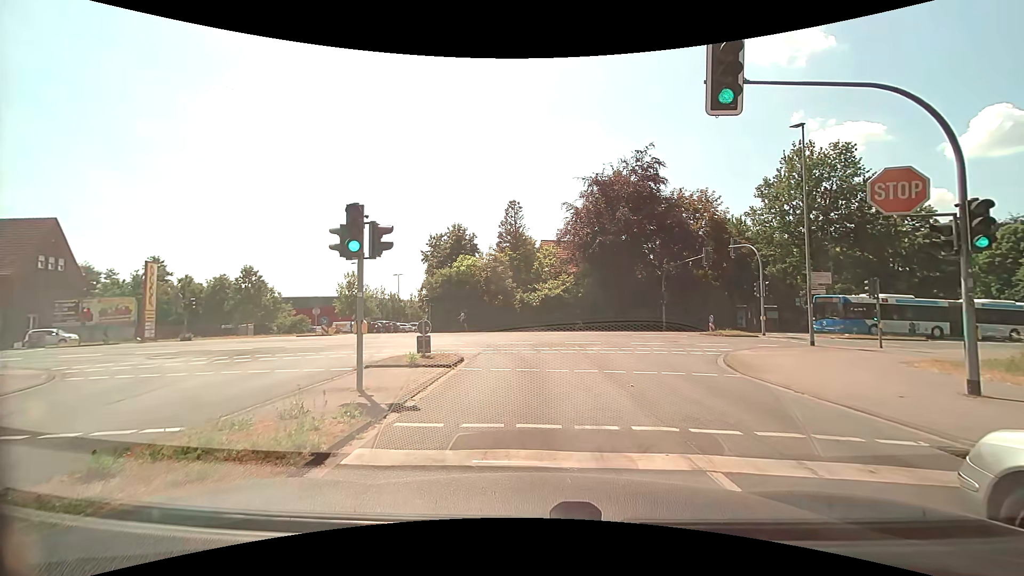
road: tertiary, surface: asphalt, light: Day
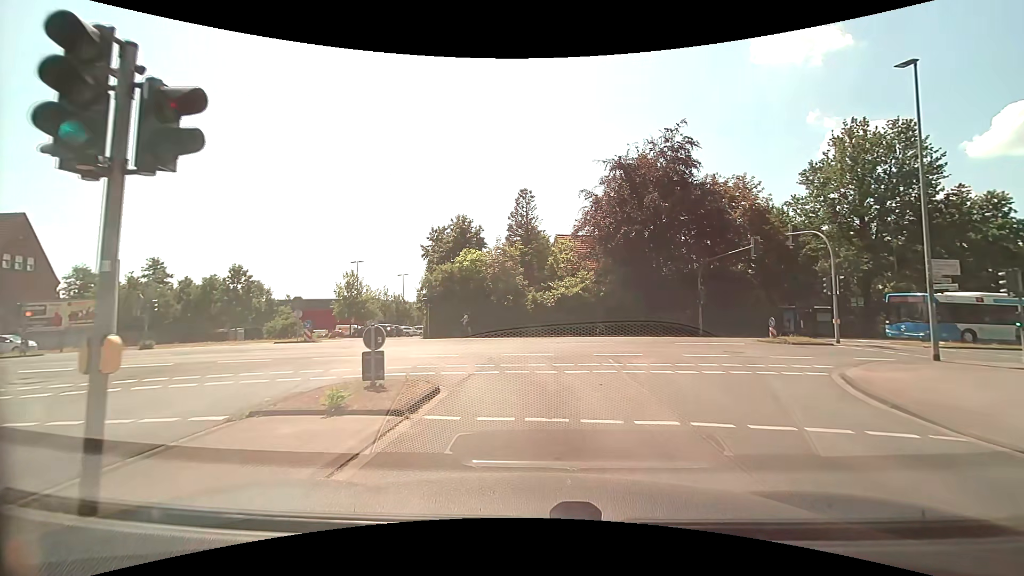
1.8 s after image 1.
(-0.2, +6.2) m; -2°
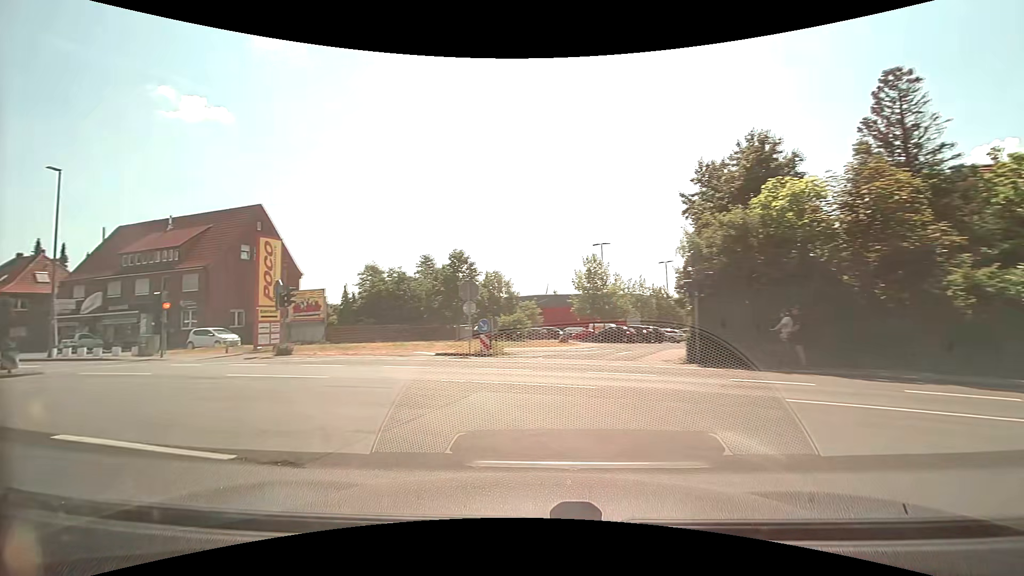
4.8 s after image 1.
(-2.7, +18.0) m; -31°
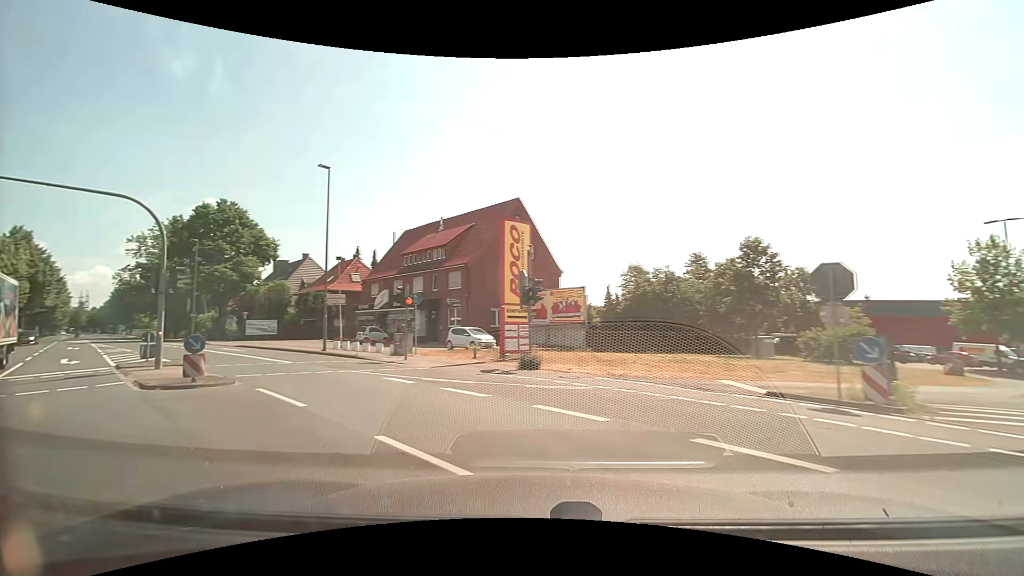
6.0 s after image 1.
(-2.1, +8.0) m; -28°
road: secondary
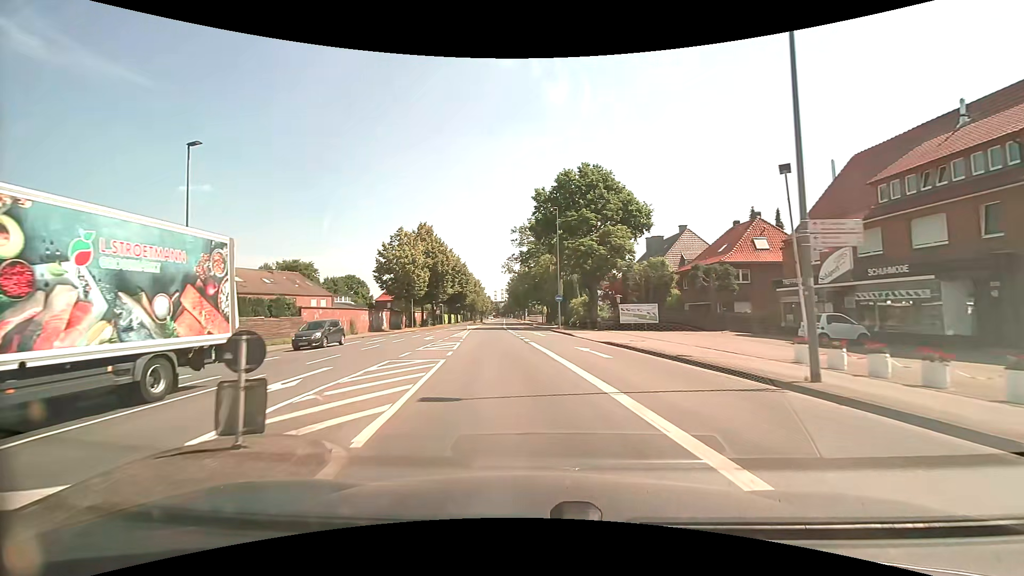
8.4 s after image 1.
(-8.4, +16.7) m; -41°
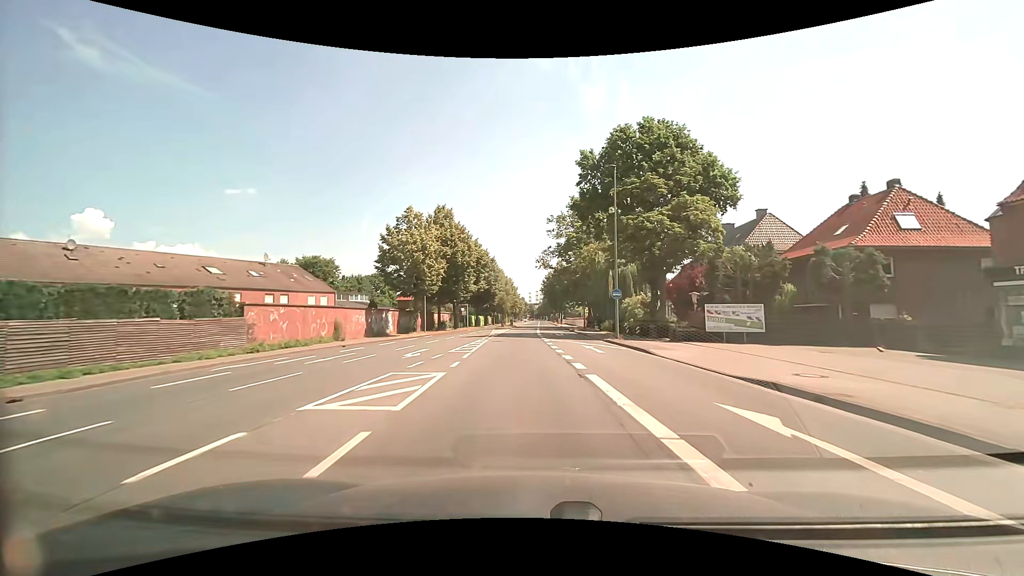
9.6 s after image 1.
(-0.6, +12.7) m; -4°
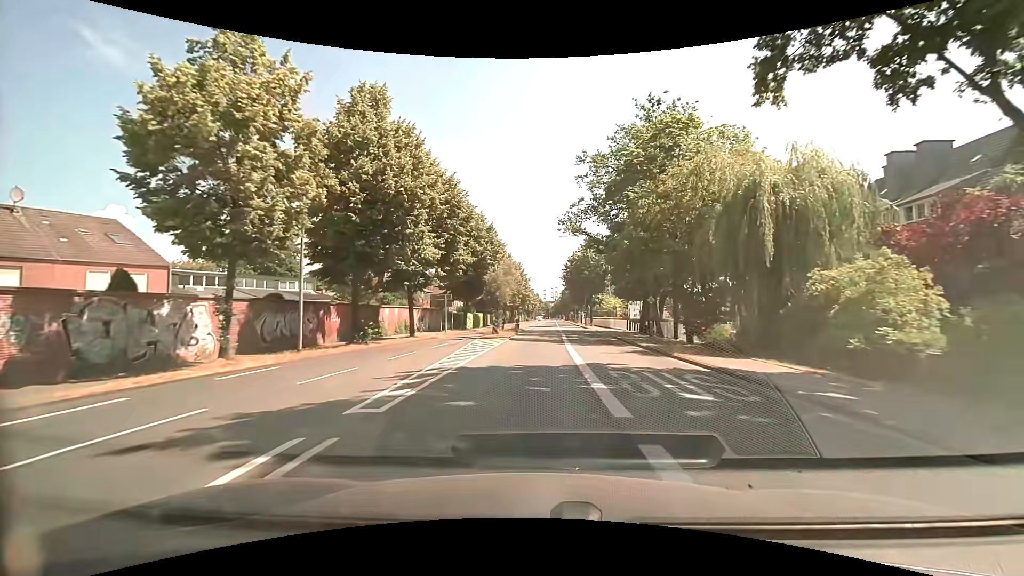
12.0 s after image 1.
(-0.8, +30.7) m; -2°
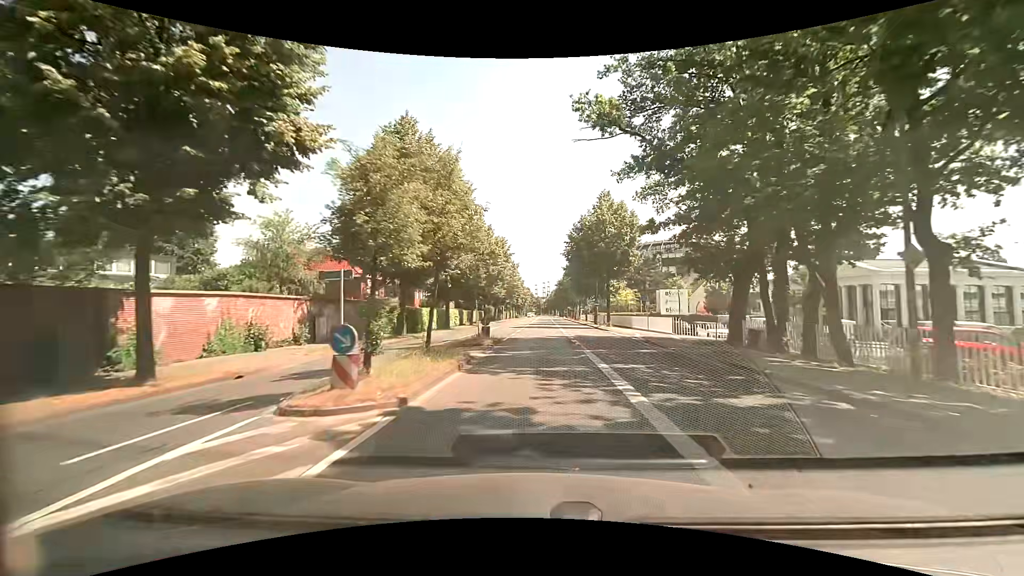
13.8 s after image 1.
(+0.2, +24.4) m; +1°
(0, +10) (0, +20) (0, +30) (0, +40) (0, +50) (0, +60) (+1, +70) (+1, +80) (+1, +90) (+1, +100) m
